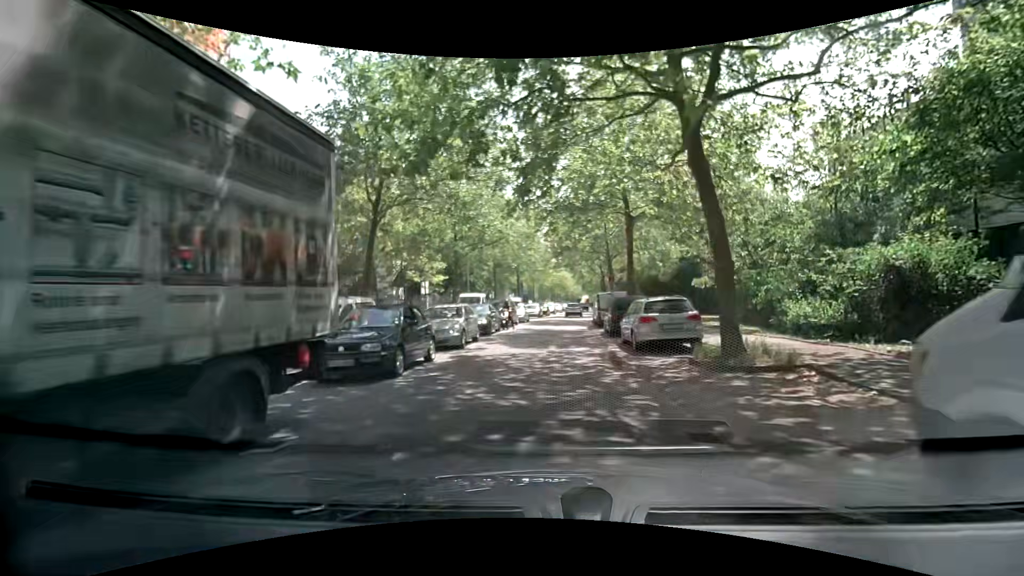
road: tertiary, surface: asphalt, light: Day
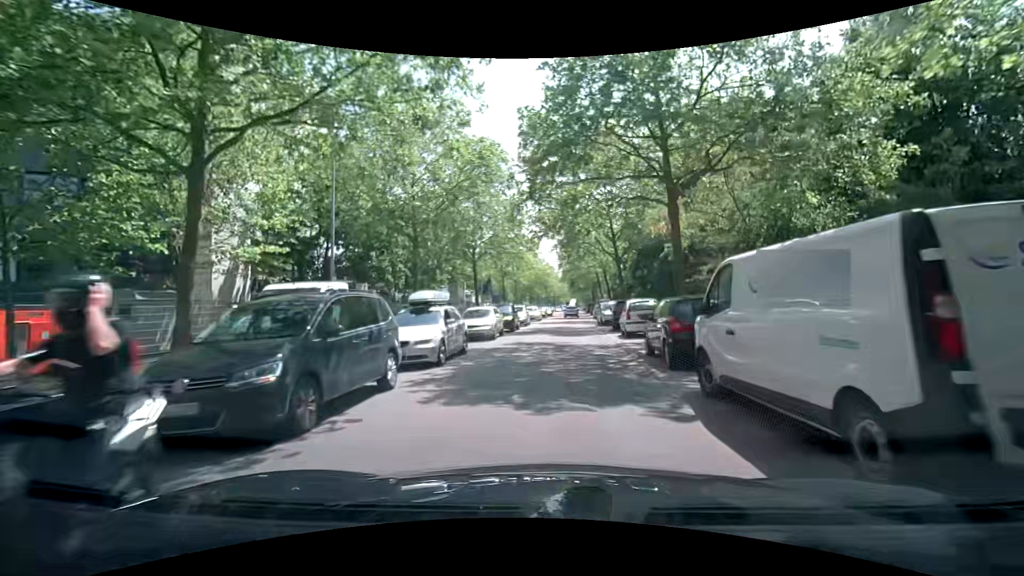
(-0.7, +24.9) m; -2°
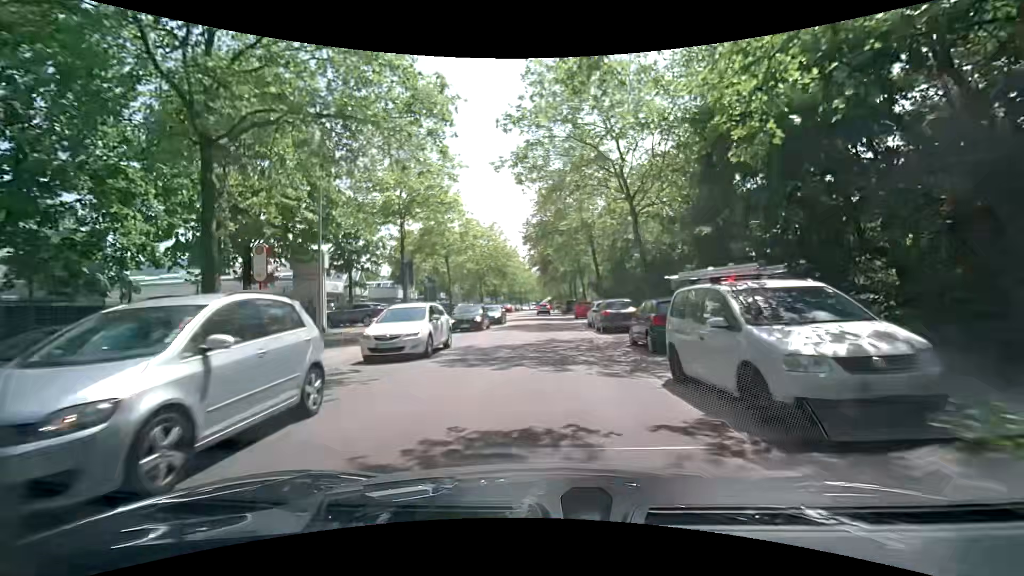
(+1.2, +29.1) m; +4°
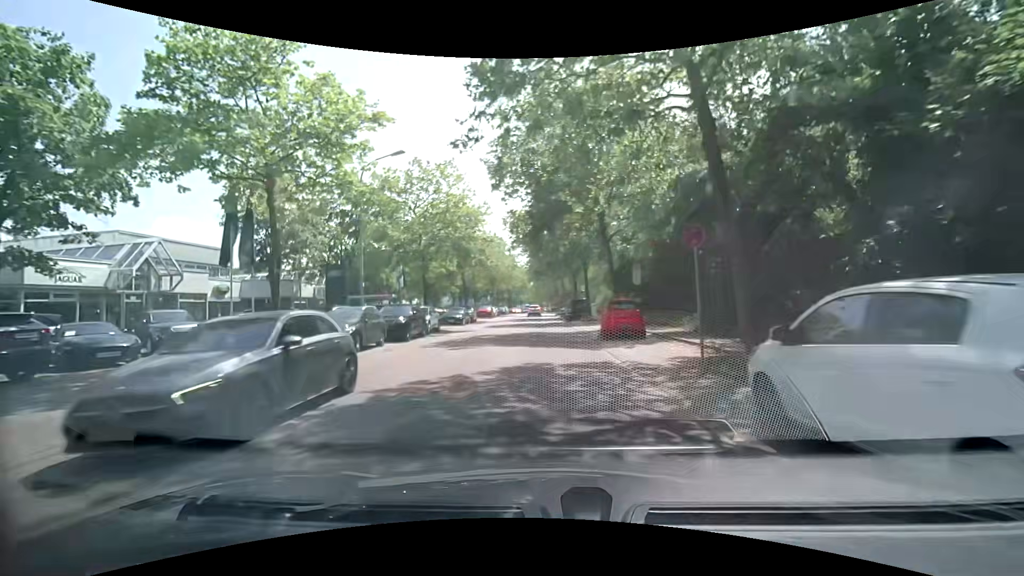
(+0.5, +24.4) m; +1°
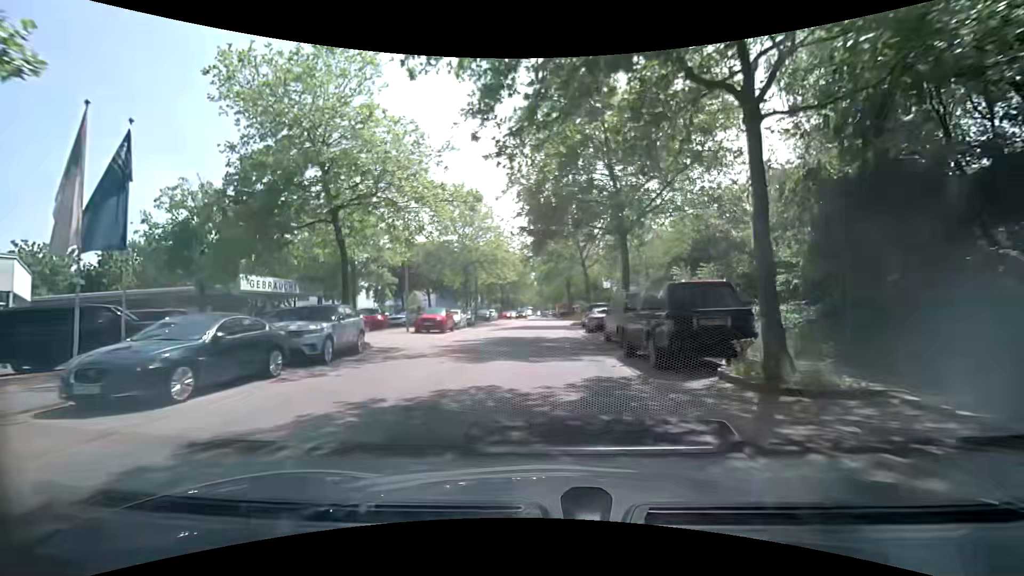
(-0.4, +31.1) m; -1°
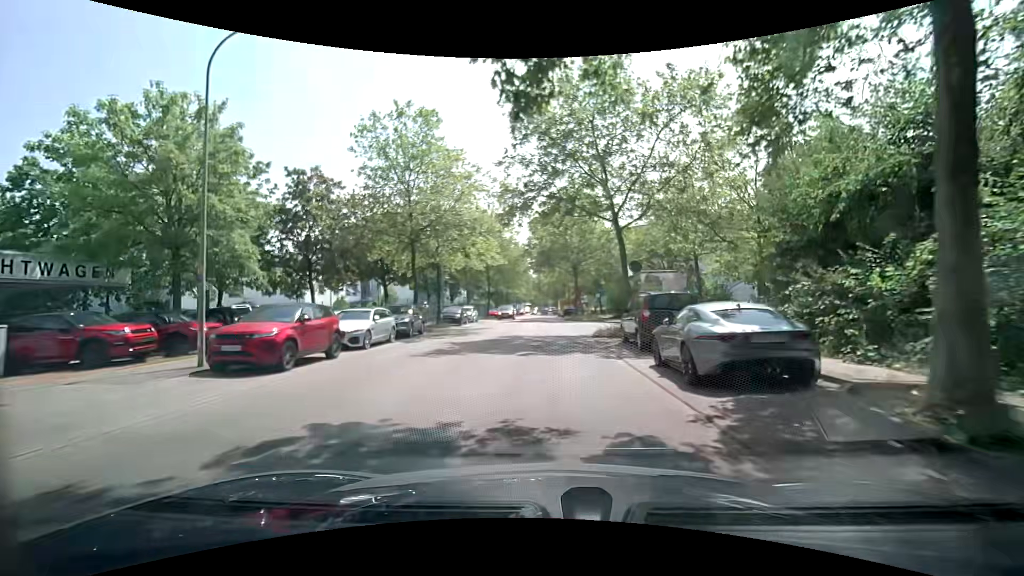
(0.0, +18.7) m; 0°
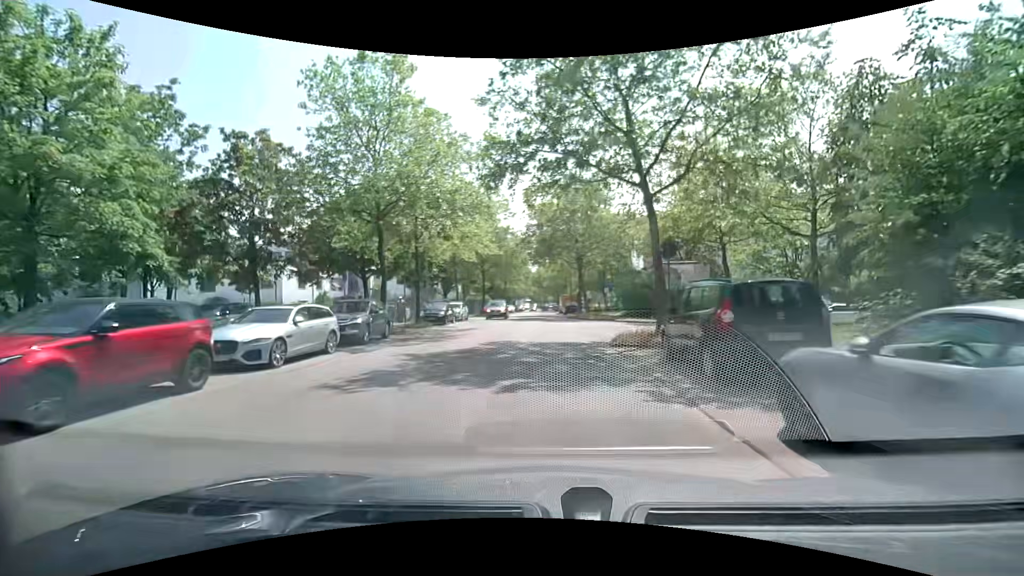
(0.0, +5.8) m; 0°
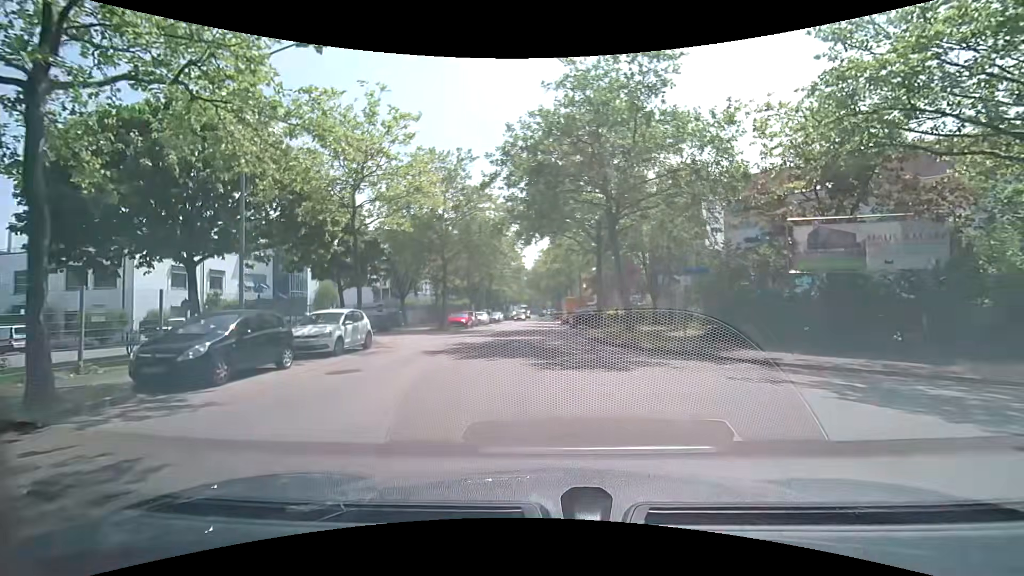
(-0.1, +21.7) m; 0°
(0, +10) (0, +20) (0, +30) (0, +40) (0, +50) (0, +60) (0, +70) (0, +80) (0, +90) (0, +100) m
